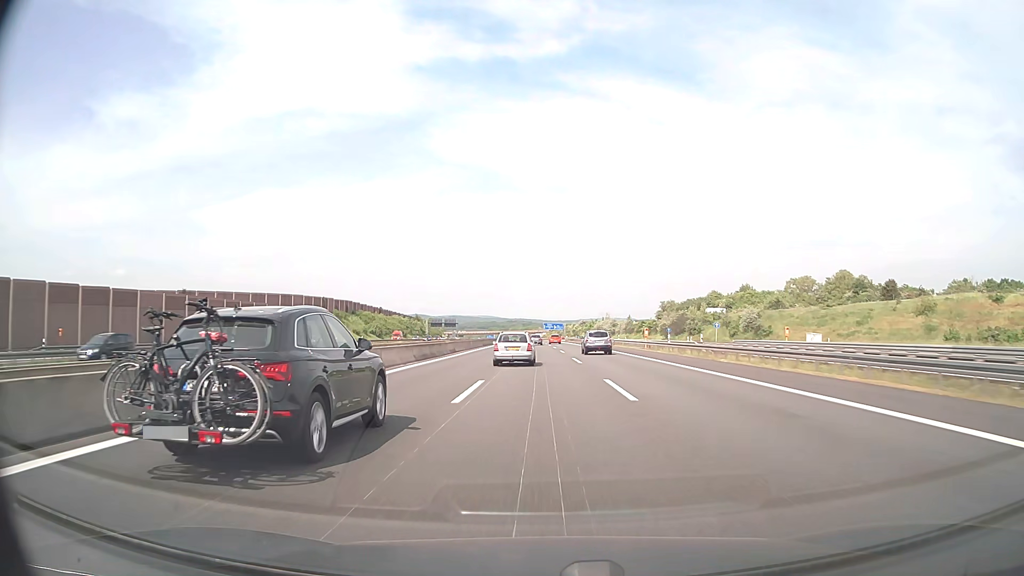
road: motorway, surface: asphalt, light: Day
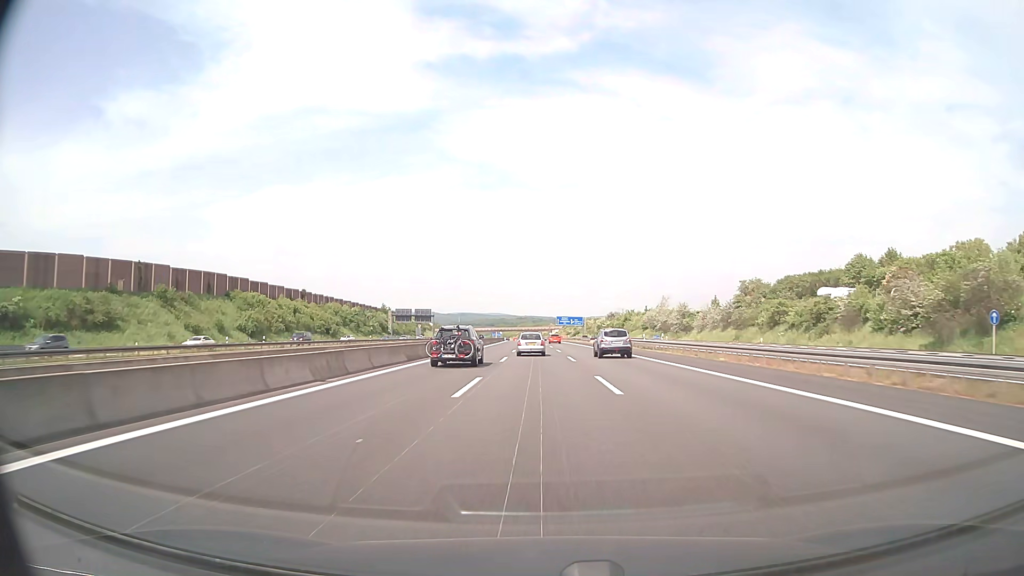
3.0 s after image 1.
(-1.0, +89.4) m; -1°
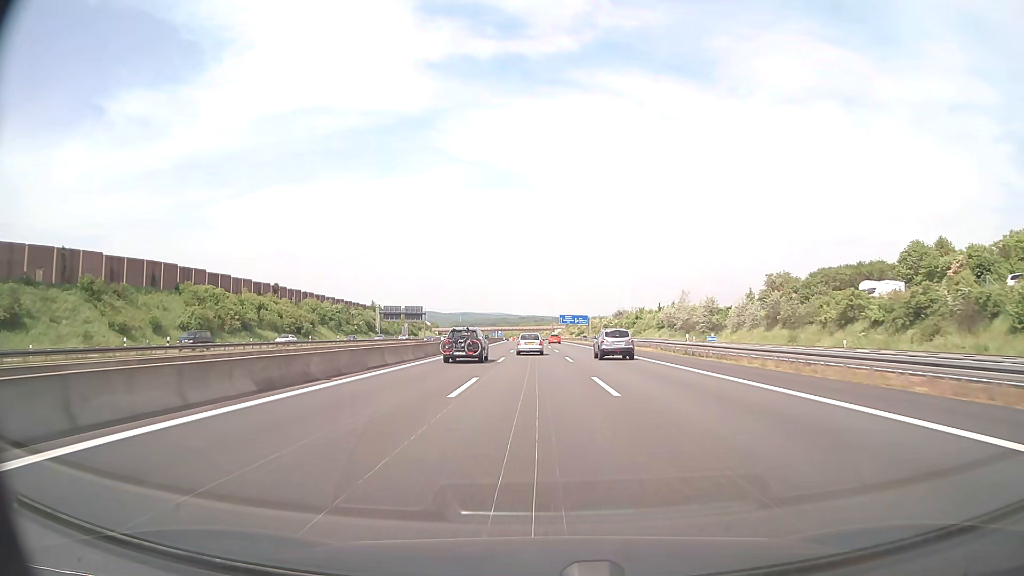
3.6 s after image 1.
(0.0, +18.1) m; 0°
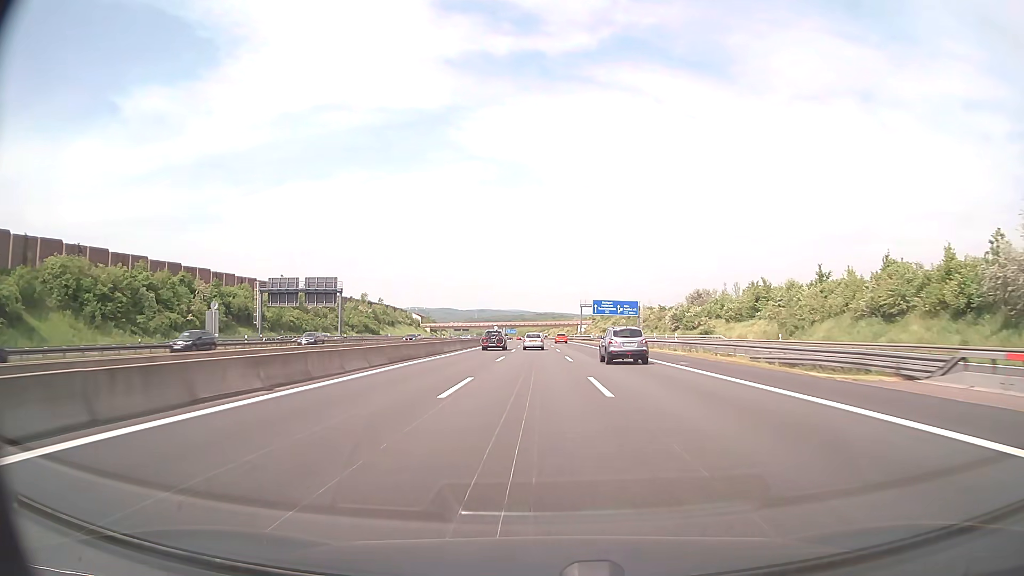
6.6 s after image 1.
(-1.1, +90.7) m; -2°
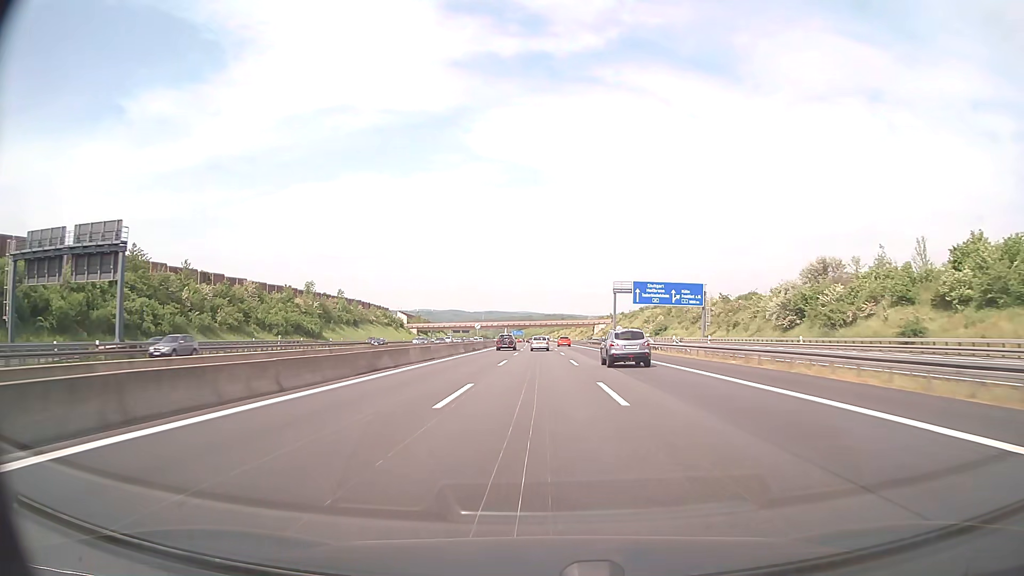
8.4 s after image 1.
(-0.3, +55.7) m; -1°
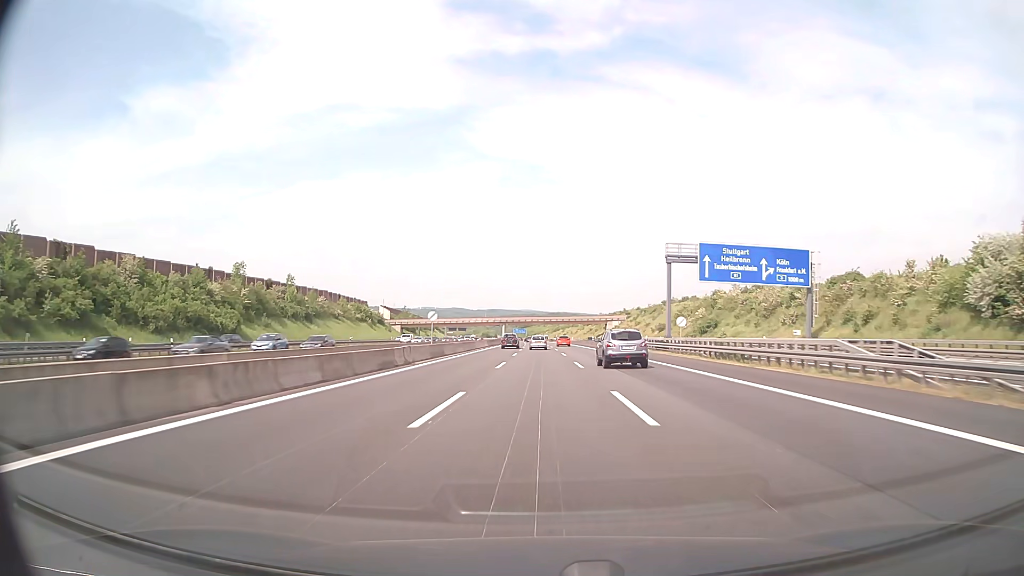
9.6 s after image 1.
(-0.1, +38.9) m; 0°
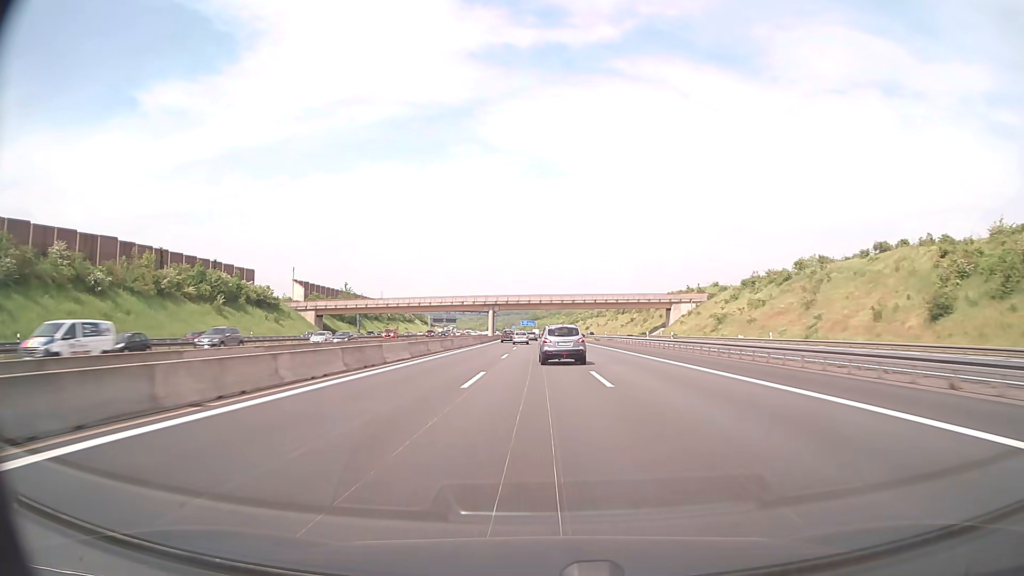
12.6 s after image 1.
(-0.9, +102.0) m; -1°
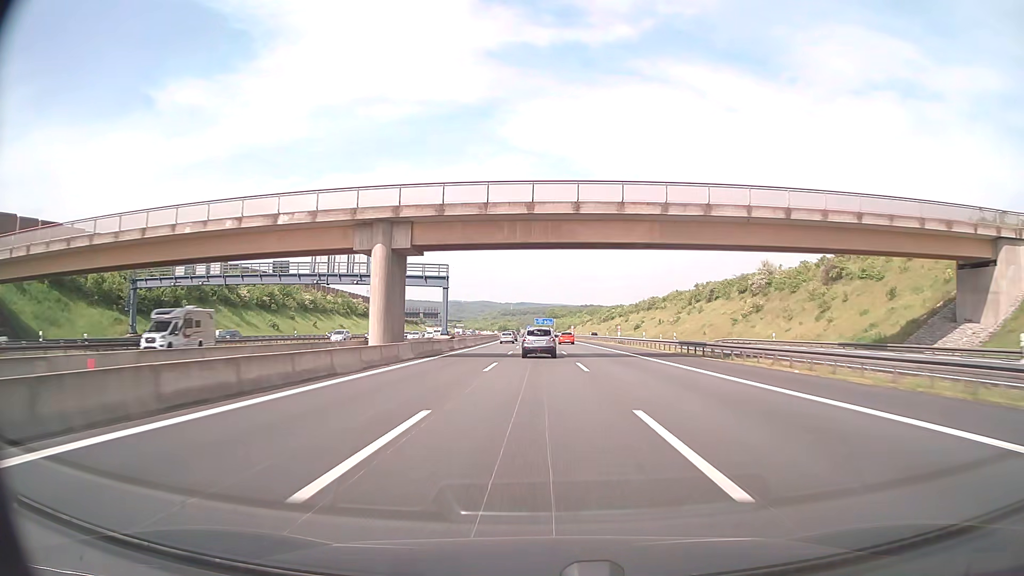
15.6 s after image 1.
(-1.2, +100.7) m; -1°
(0, +10) (0, +20) (0, +30) (0, +40) (0, +50) (0, +60) (-1, +70) (-1, +80) (-1, +90) (-1, +100) m
